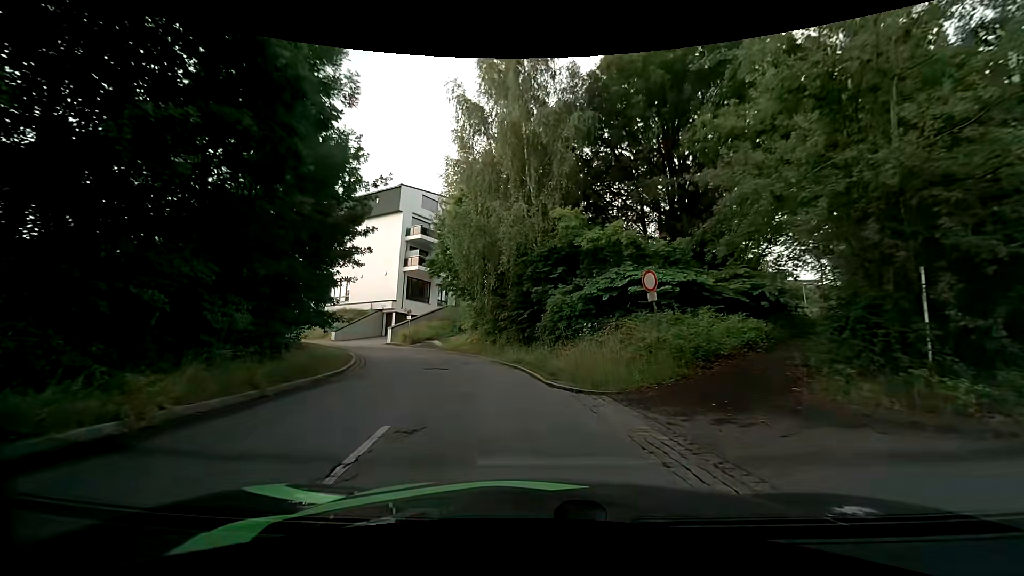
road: residential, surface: asphalt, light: Day
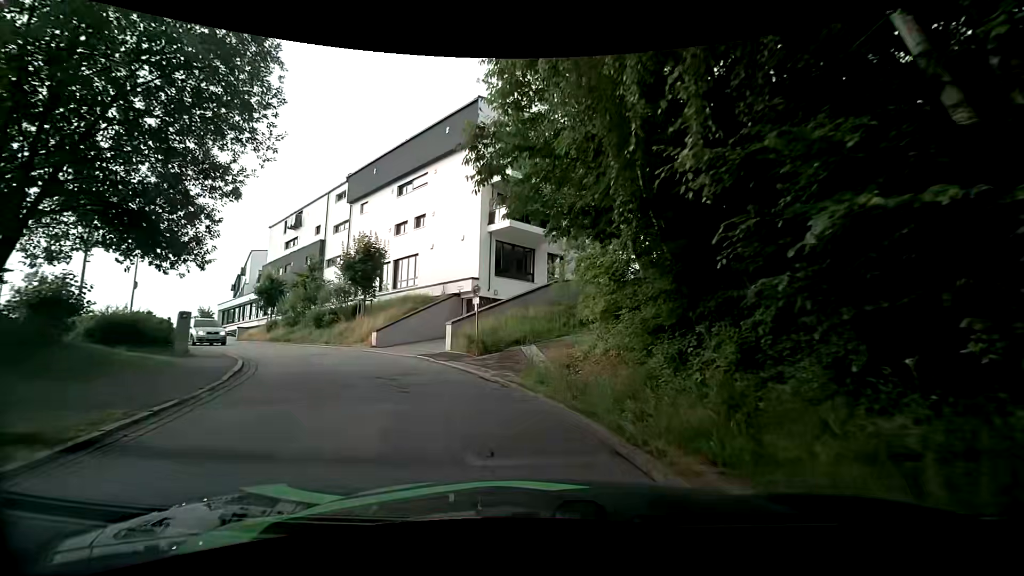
(-2.4, +18.7) m; -14°
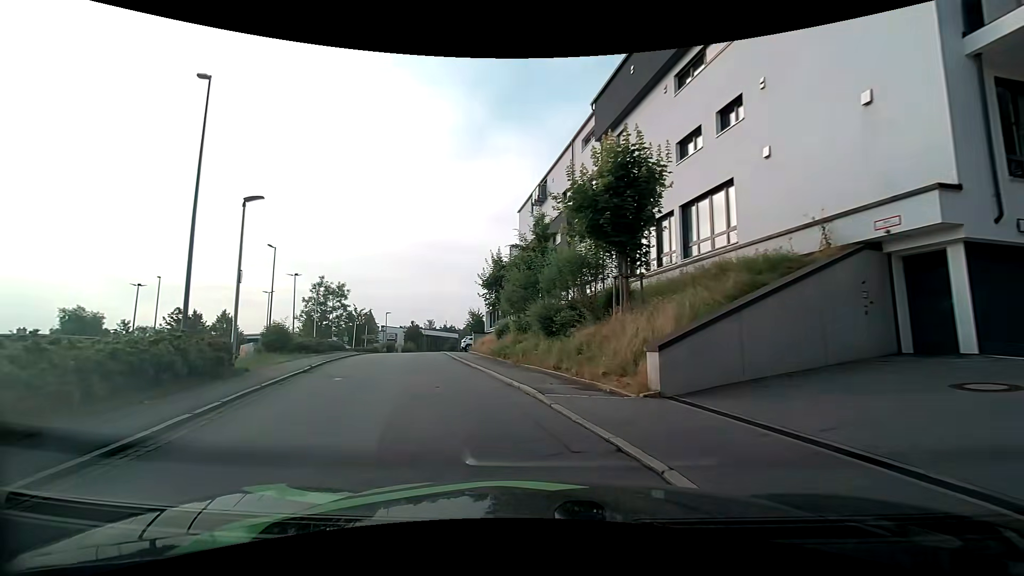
(-4.9, +16.4) m; -34°
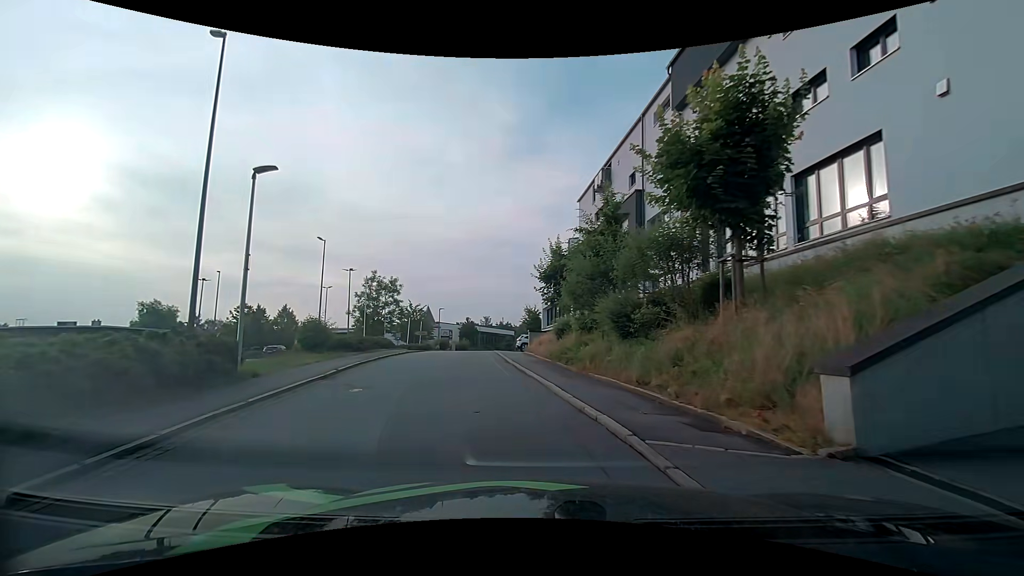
(-0.2, +3.4) m; -7°
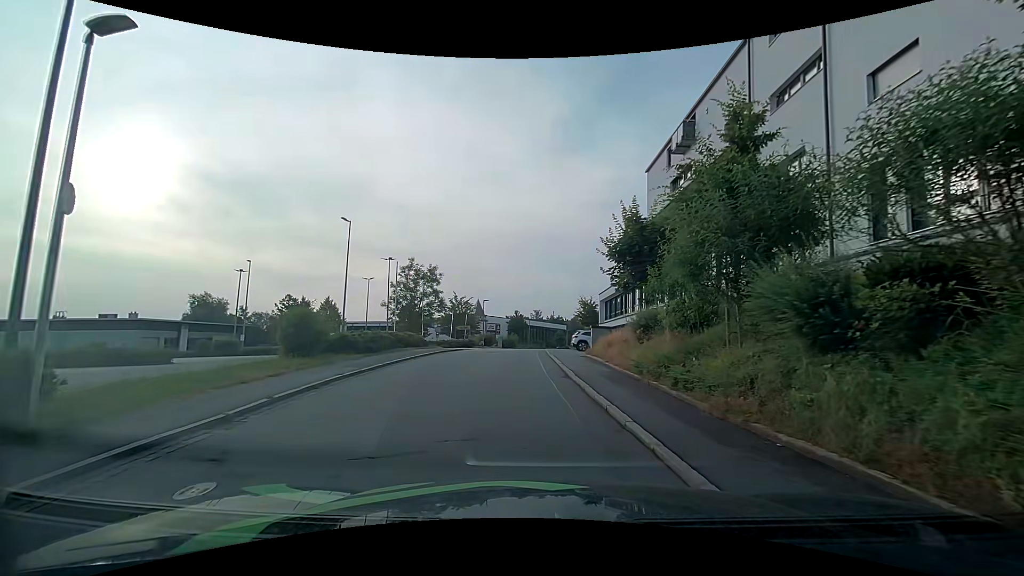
(-0.3, +6.9) m; -4°
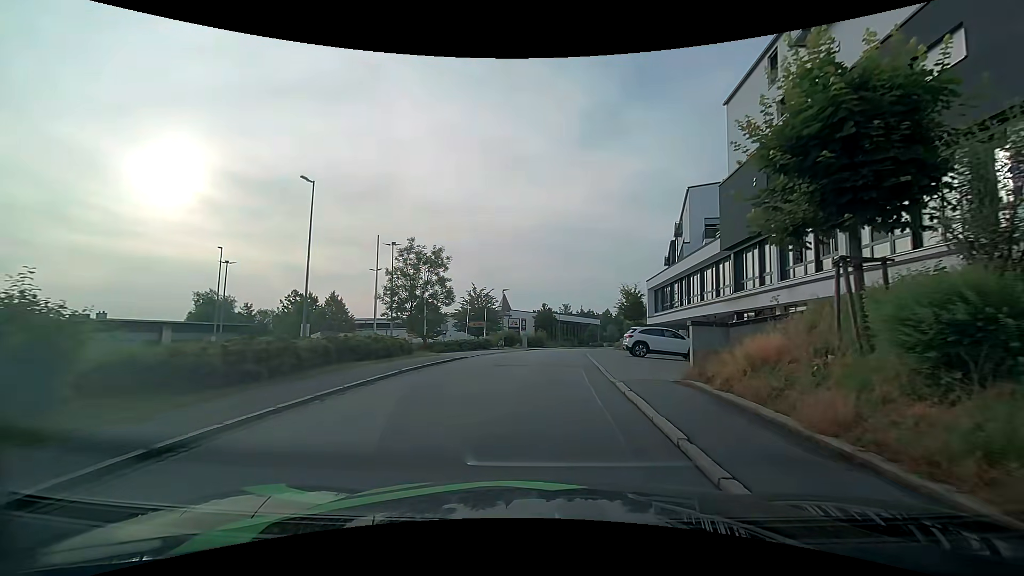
(-0.5, +10.9) m; -4°
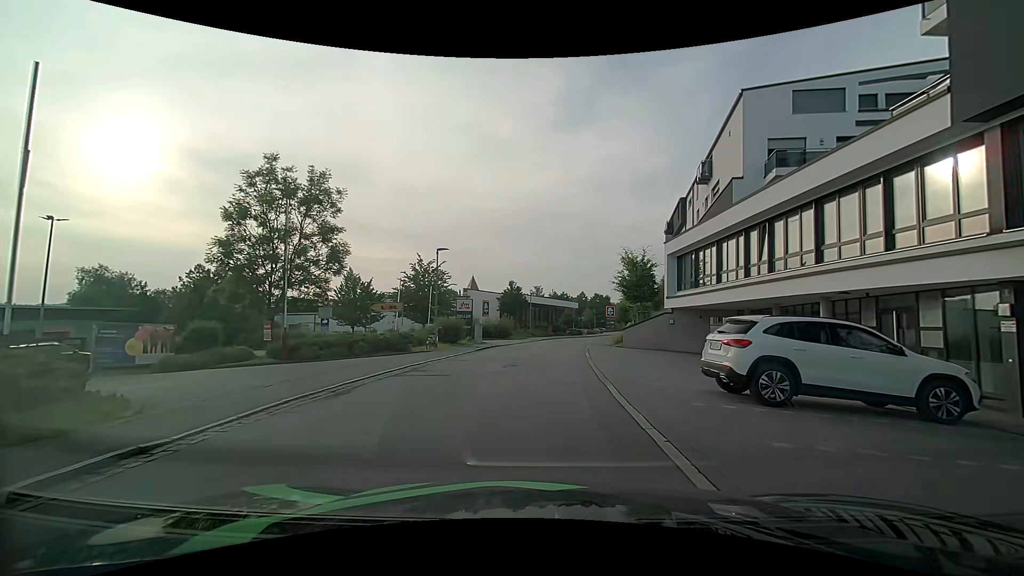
(+0.6, +17.1) m; +3°
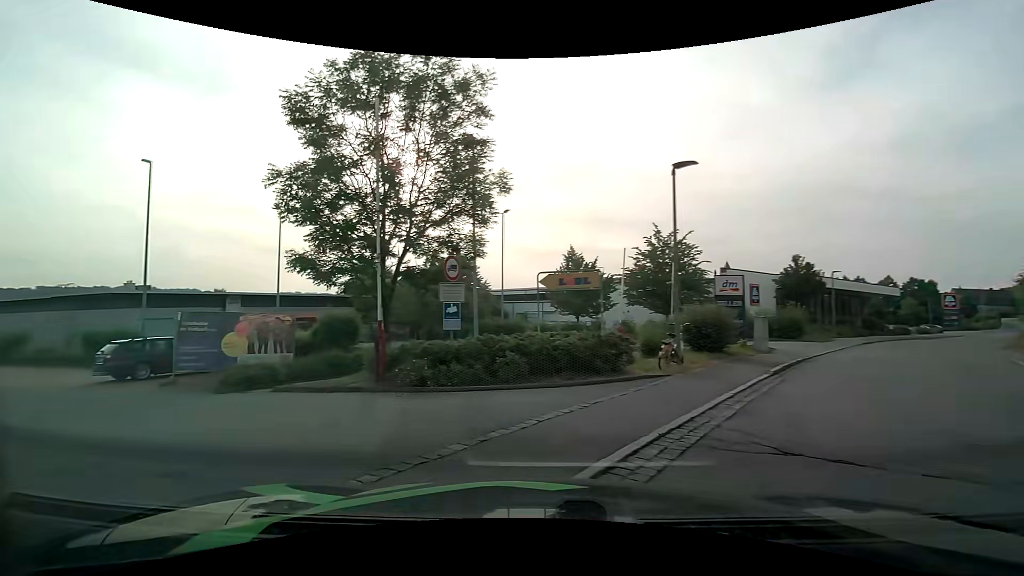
(-1.5, +12.4) m; -28°
(-5, +8) (-13, +13) (-22, +18) (-32, +16) (-38, +8) (-42, -1) (-46, -10) (-50, -19) (-52, -28) (-43, -33) m
